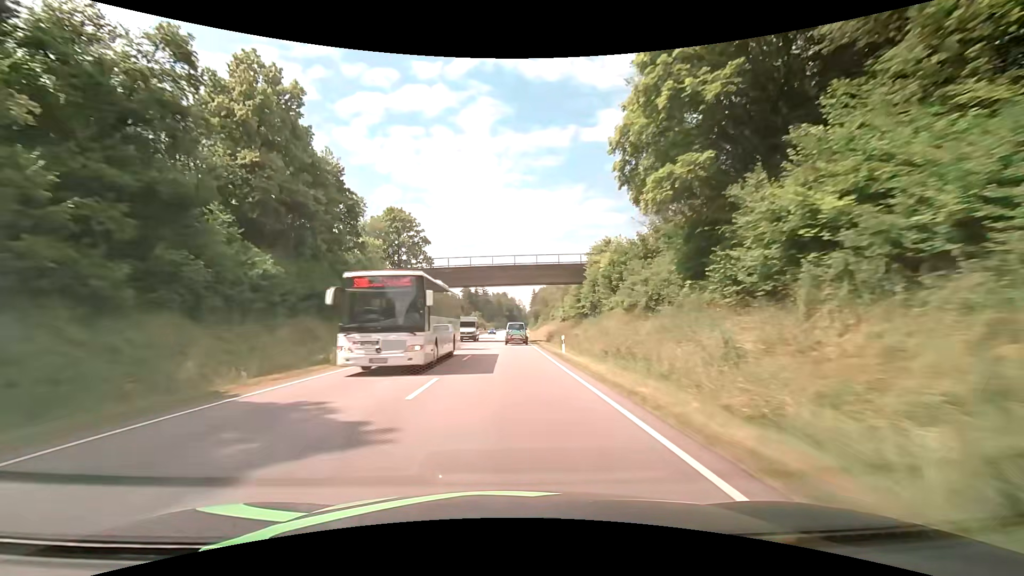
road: primary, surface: asphalt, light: Day
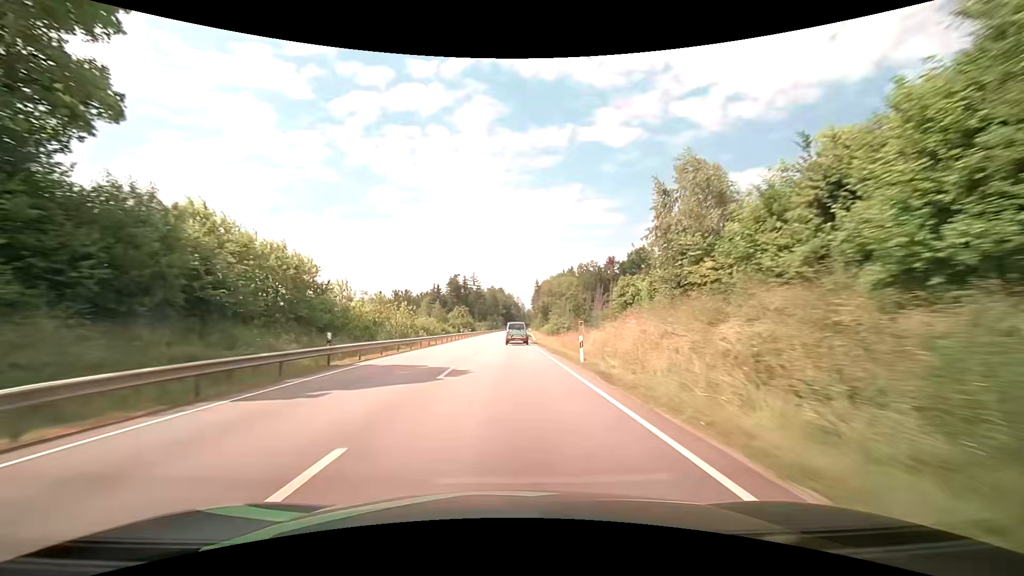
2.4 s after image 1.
(+0.1, +55.9) m; 0°
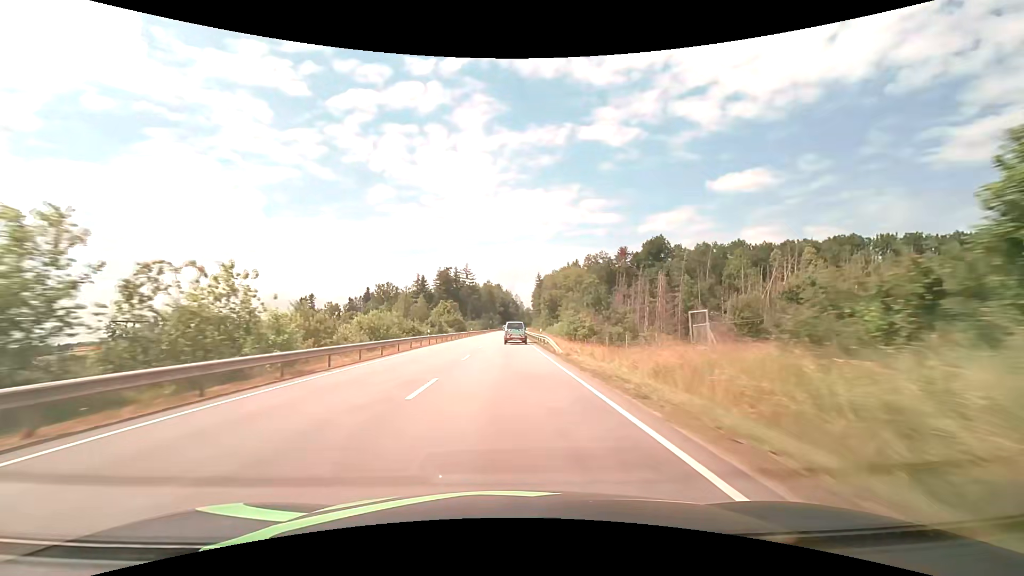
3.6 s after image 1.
(0.0, +27.8) m; 0°
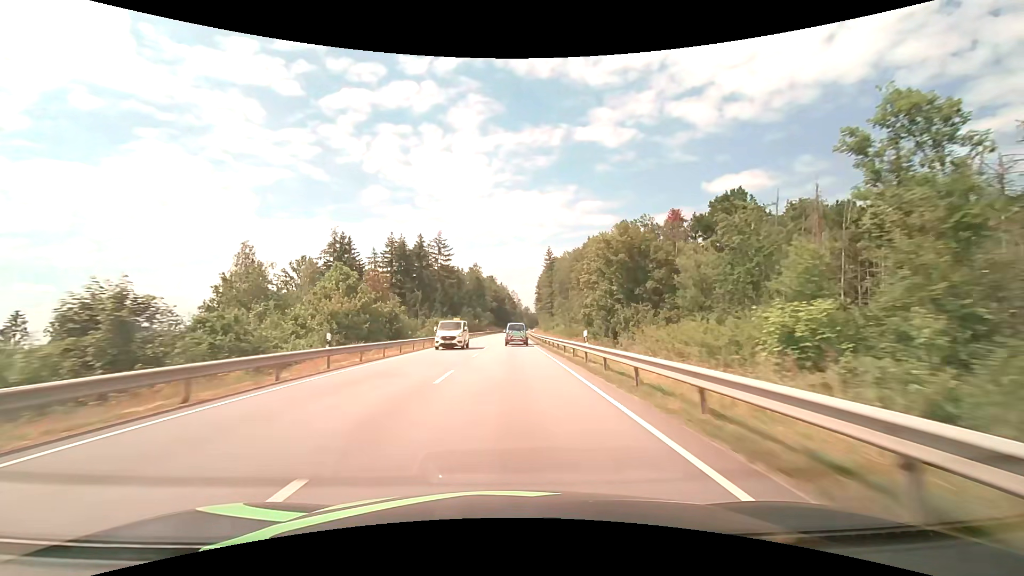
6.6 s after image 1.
(+0.2, +69.1) m; +1°
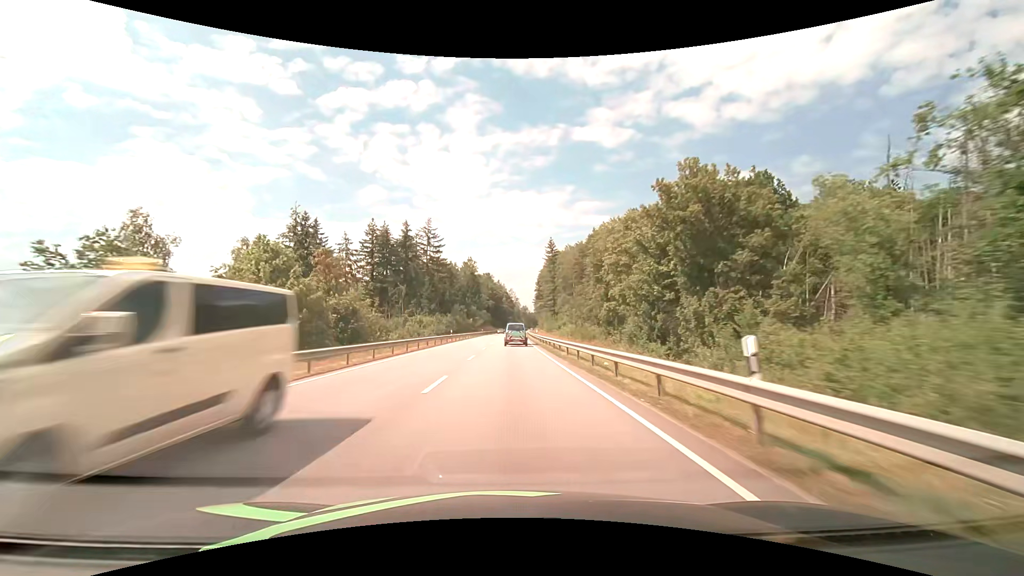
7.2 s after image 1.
(0.0, +13.7) m; 0°
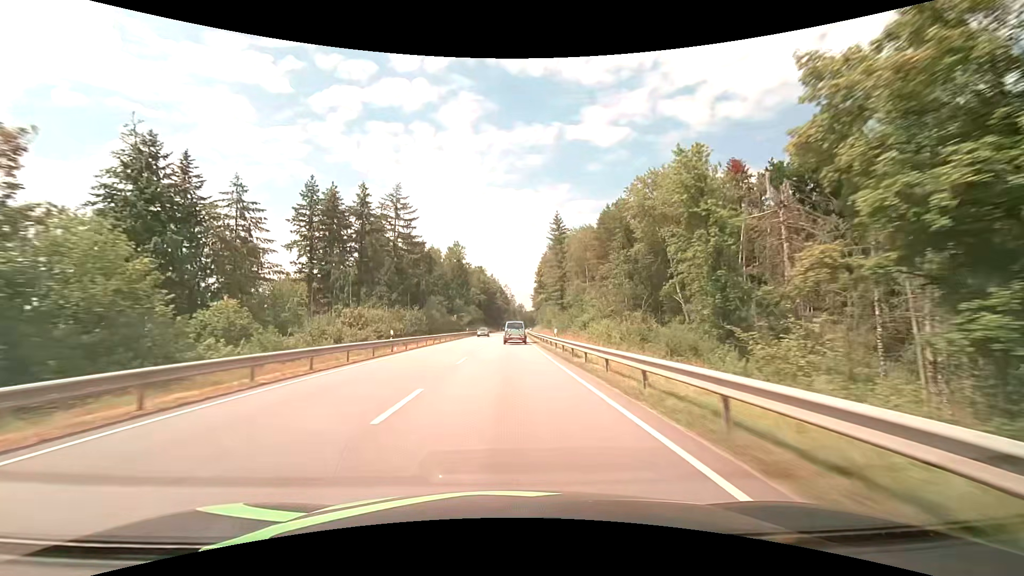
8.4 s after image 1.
(+0.2, +27.4) m; +1°
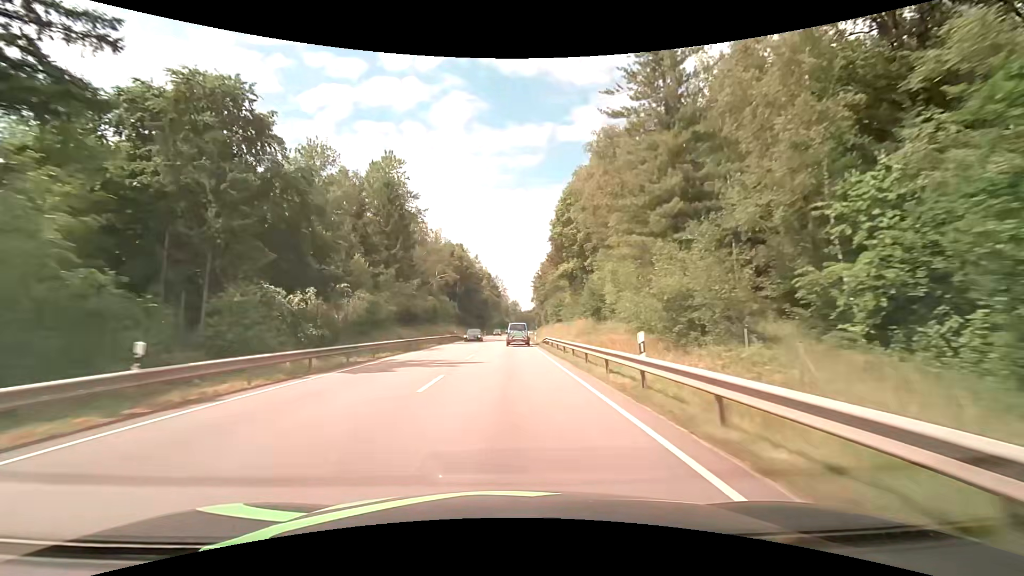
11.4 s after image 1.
(+0.8, +68.2) m; +1°
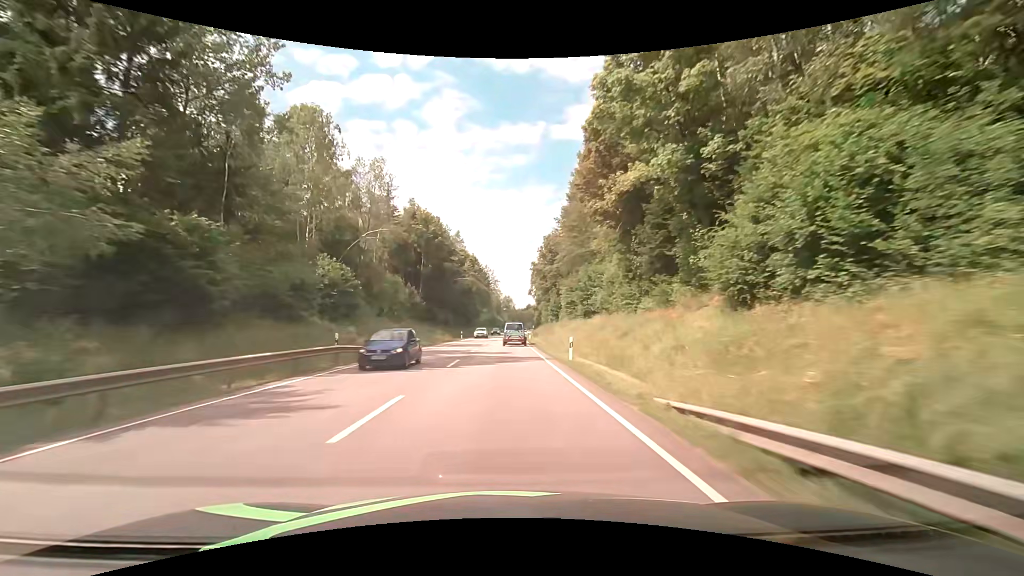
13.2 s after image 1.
(+0.4, +40.6) m; +1°
(0, +10) (0, +20) (0, +30) (0, +40) (0, +50) (0, +60) (0, +70) (0, +80) (+1, +90) (+1, +100) m
